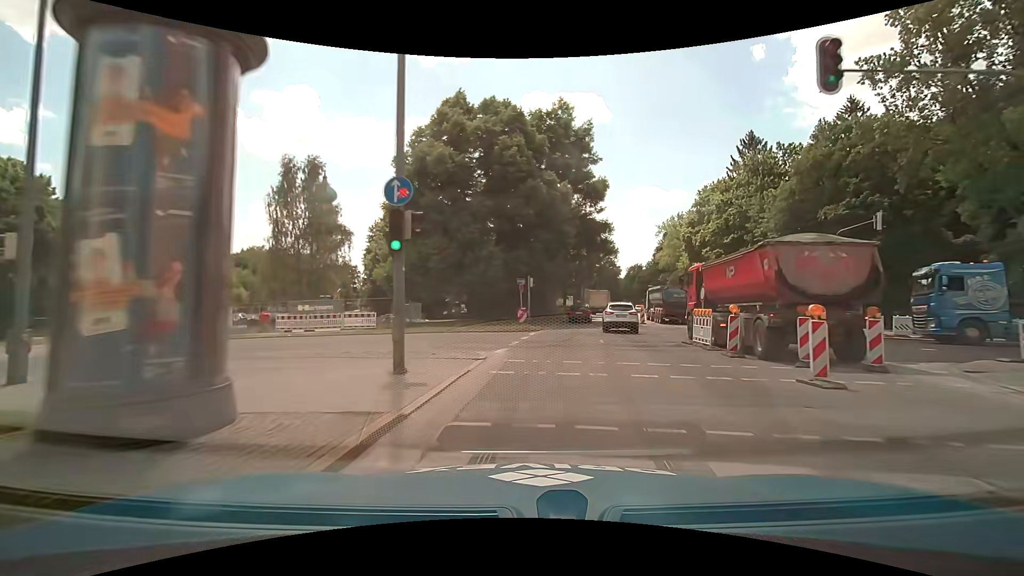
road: secondary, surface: asphalt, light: Day
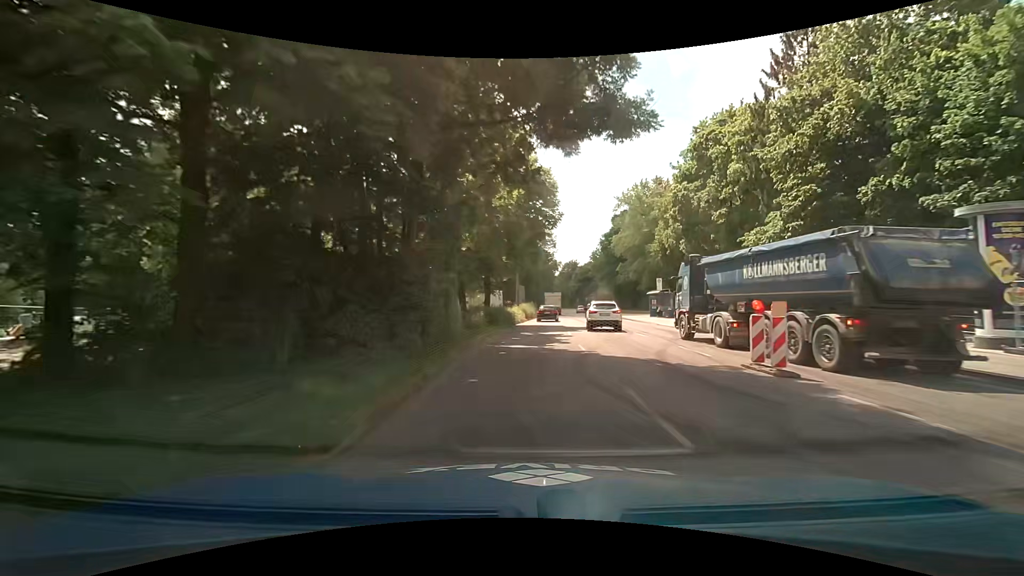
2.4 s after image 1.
(+2.8, +30.5) m; +8°
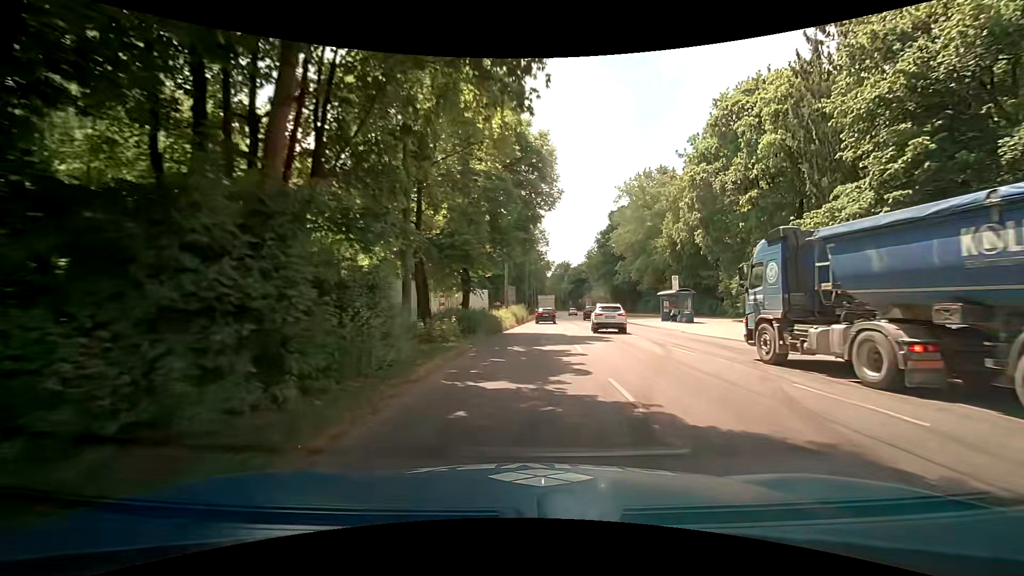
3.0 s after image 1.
(+0.1, +7.7) m; +1°
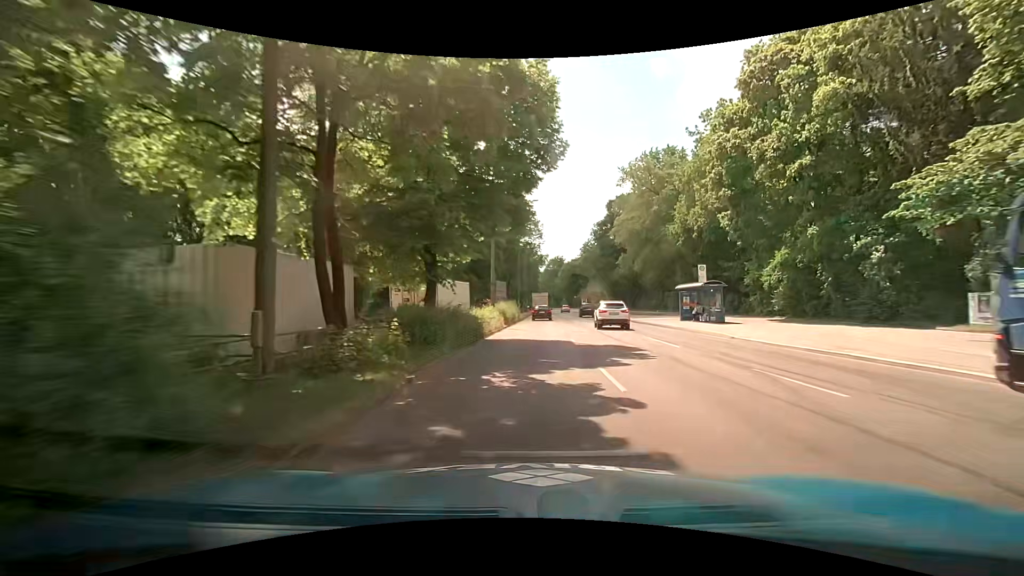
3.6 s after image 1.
(0.0, +7.7) m; 0°
